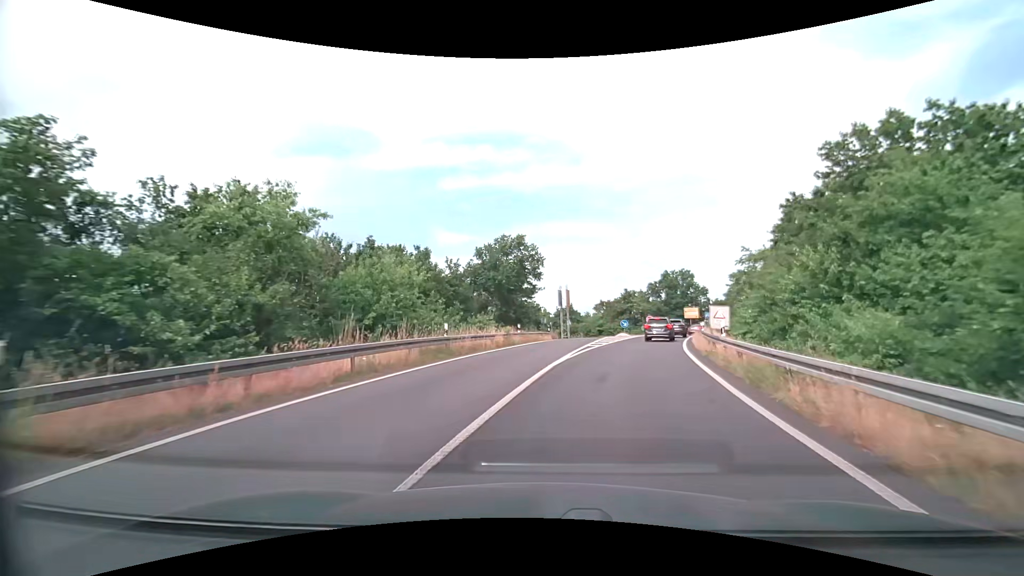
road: trunk_link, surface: asphalt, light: Day
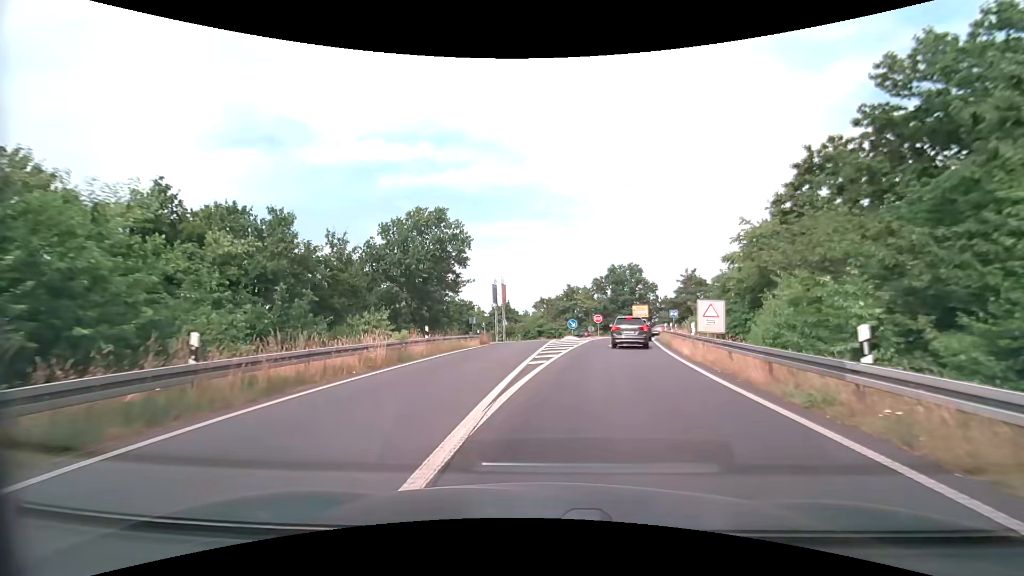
(+0.8, +11.7) m; +7°
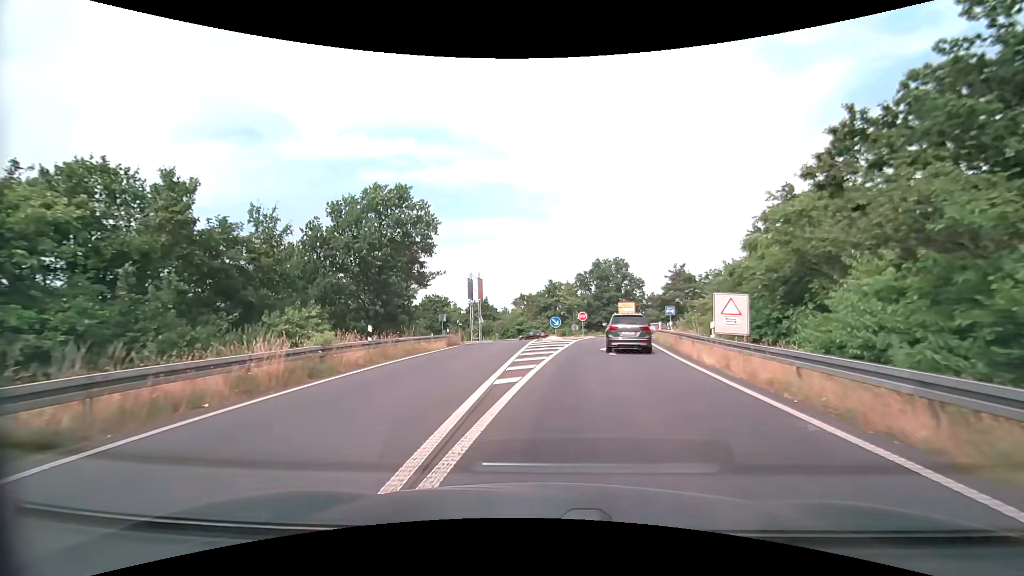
(+0.1, +5.4) m; +2°
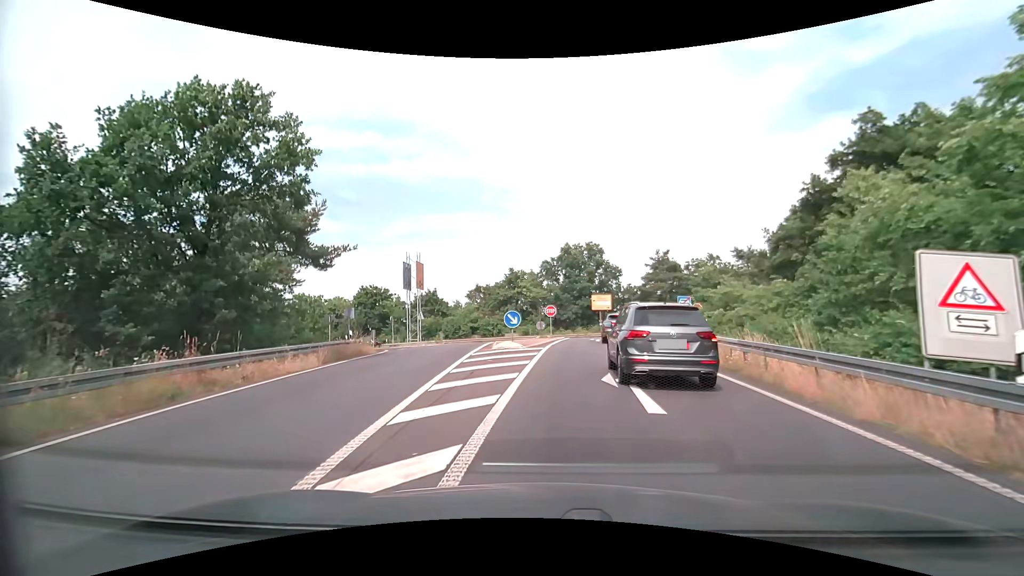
(+0.6, +12.5) m; +5°
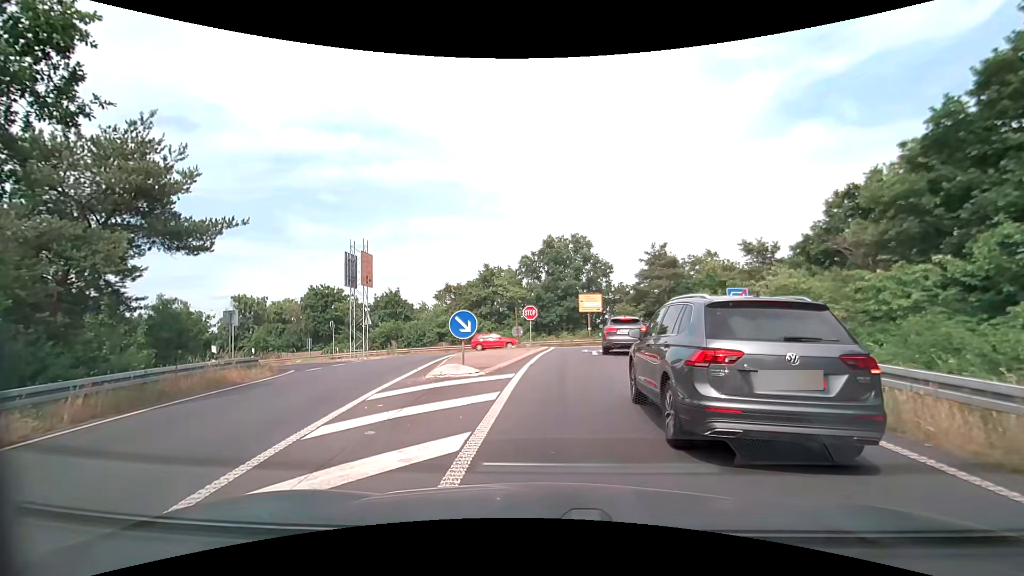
(+0.1, +8.9) m; +2°
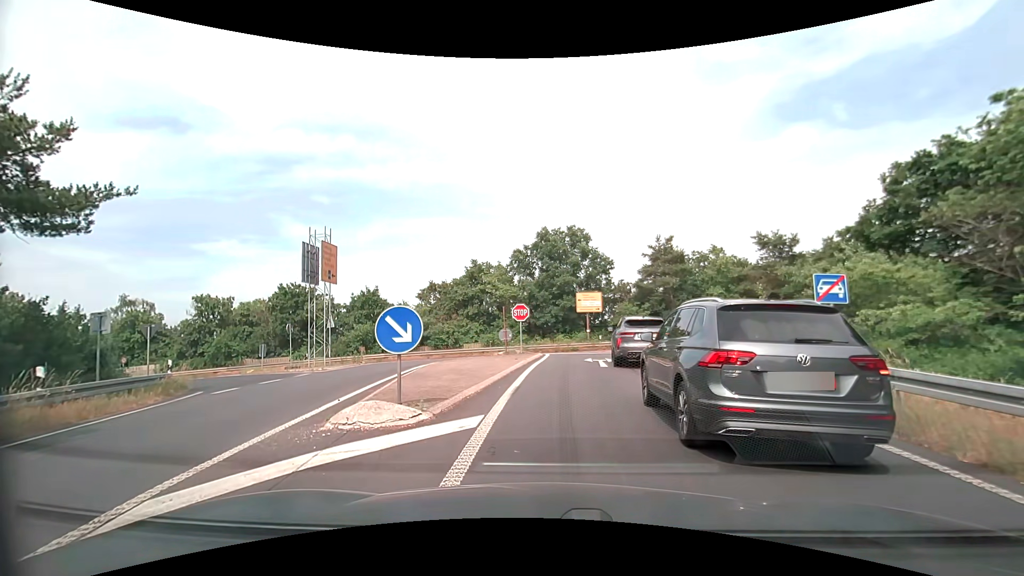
(0.0, +5.3) m; +1°
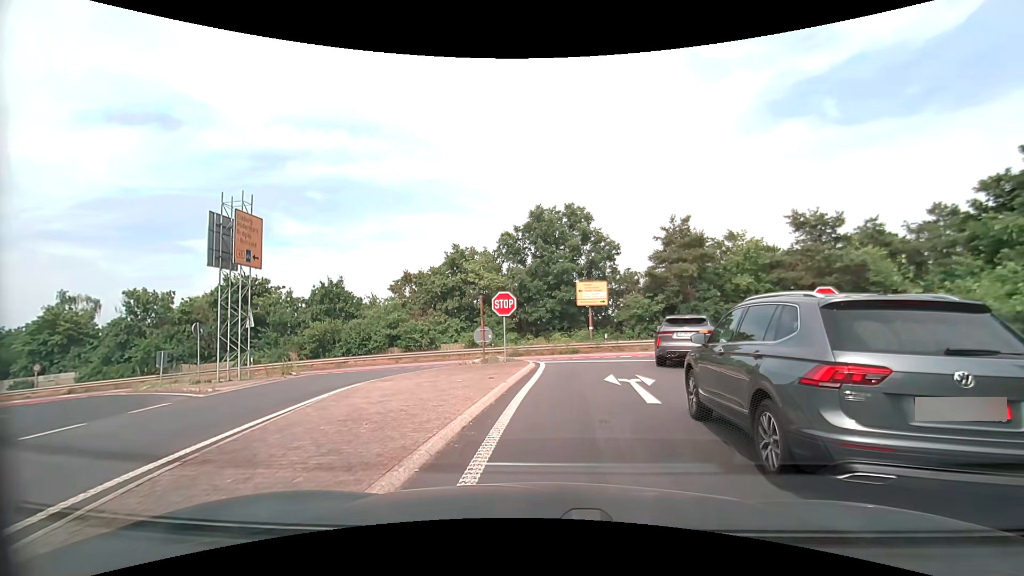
(0.0, +8.2) m; 0°
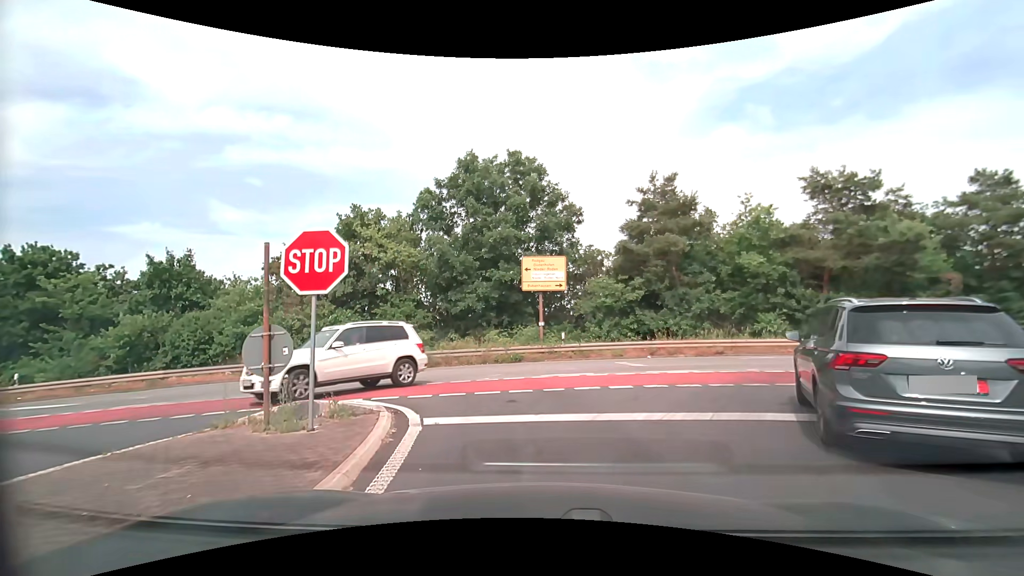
(+0.7, +12.2) m; +6°
(0, +10) (-5, +19) (-14, +22) (-24, +23) (-34, +22) (-44, +22) (-54, +21) (-64, +21) (-74, +21) (-84, +21) m
